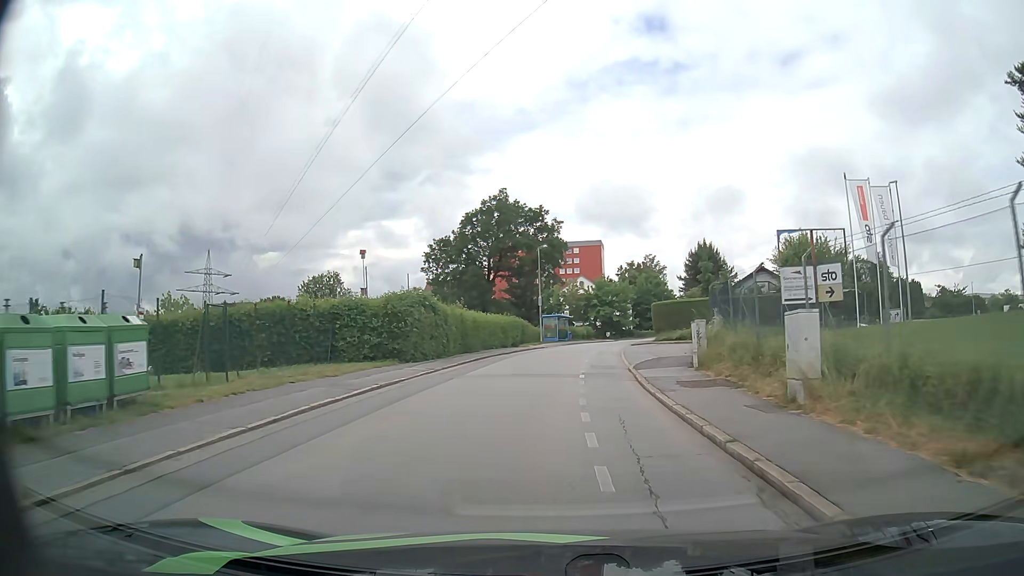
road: residential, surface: asphalt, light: Day
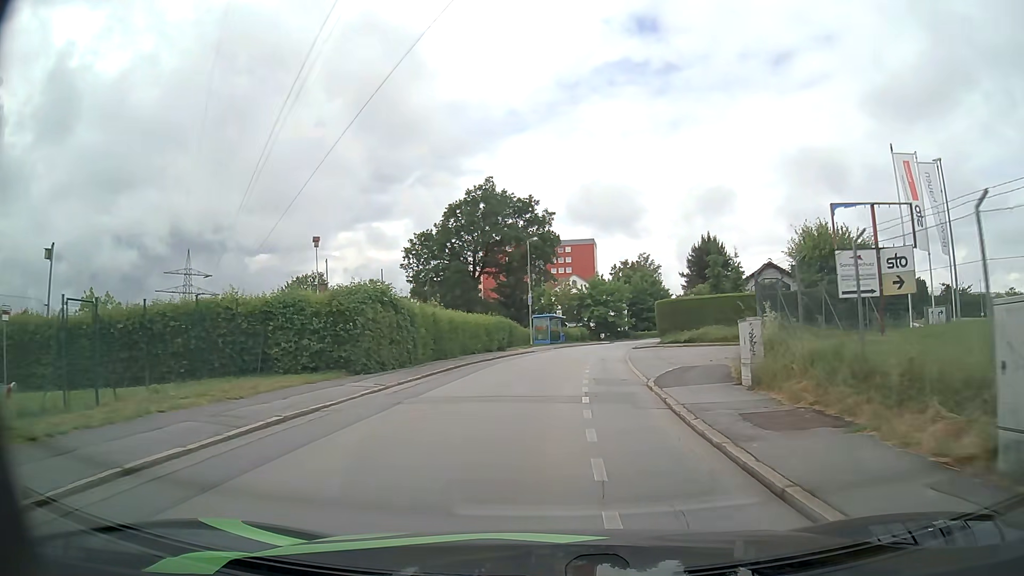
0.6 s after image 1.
(0.0, +5.5) m; +1°
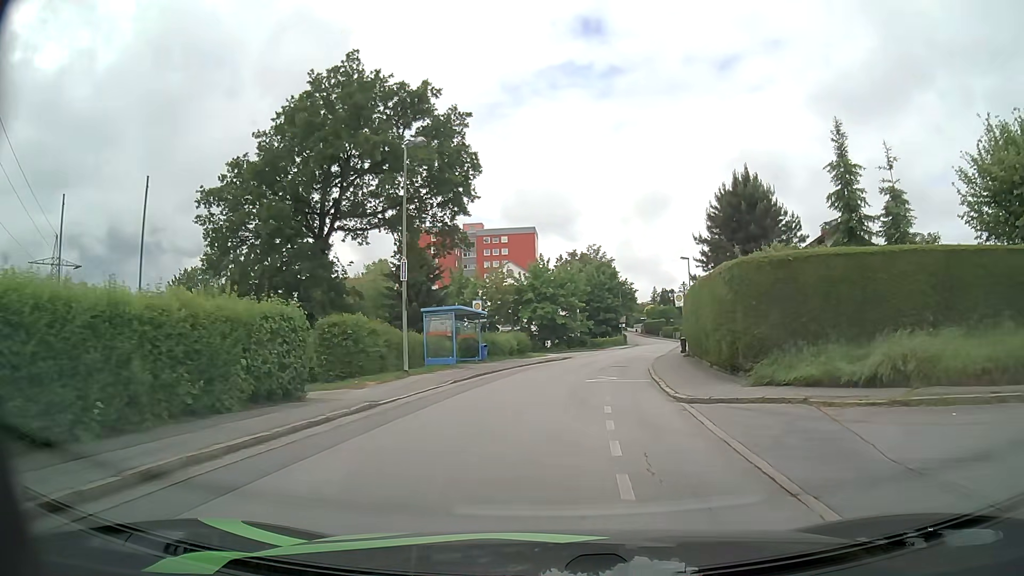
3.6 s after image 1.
(+1.2, +28.3) m; +5°
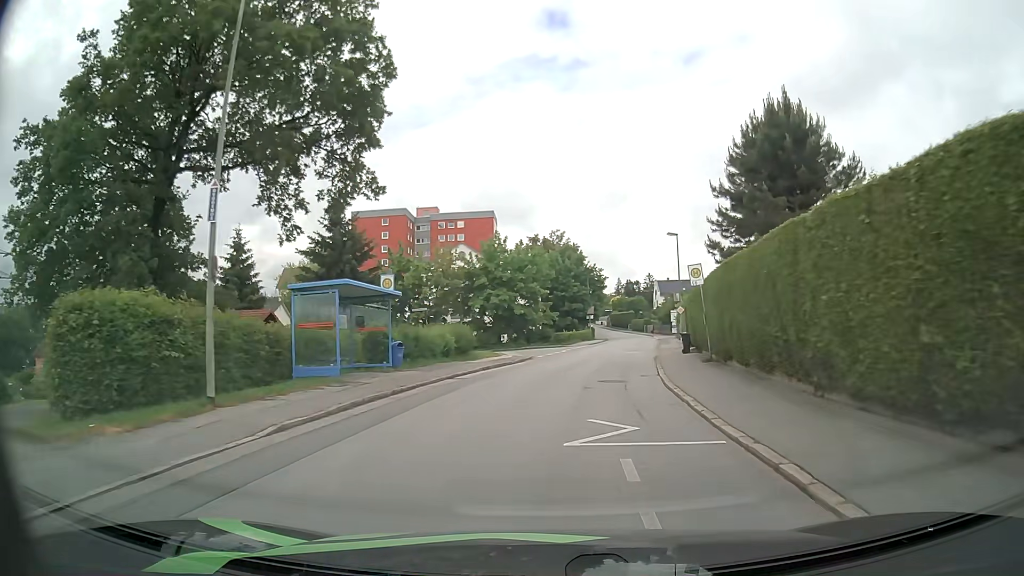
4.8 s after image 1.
(+0.3, +11.6) m; +3°
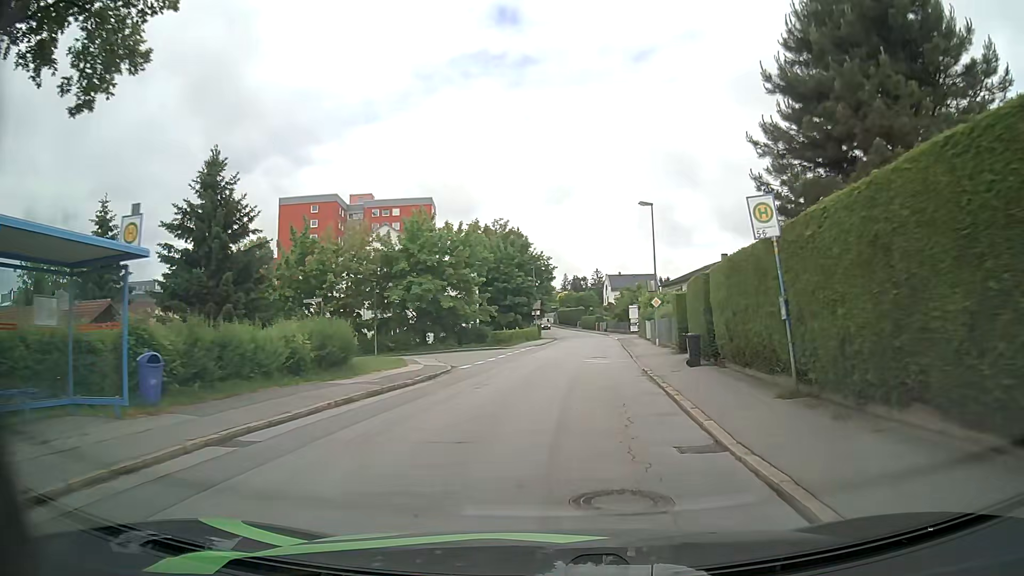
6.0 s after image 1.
(+0.5, +11.8) m; +5°
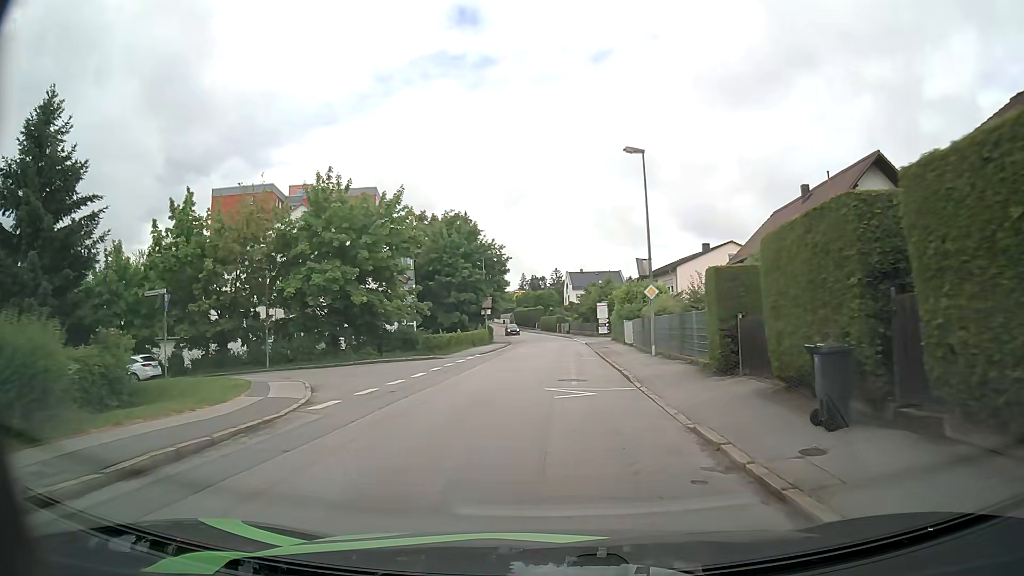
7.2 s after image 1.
(+0.4, +12.0) m; +3°
(0, +10) (+1, +20) (+1, +30) (+2, +40) (+2, +50) (+2, +60) (+2, +70) (+1, +80) (0, +90) (-2, +100) m
